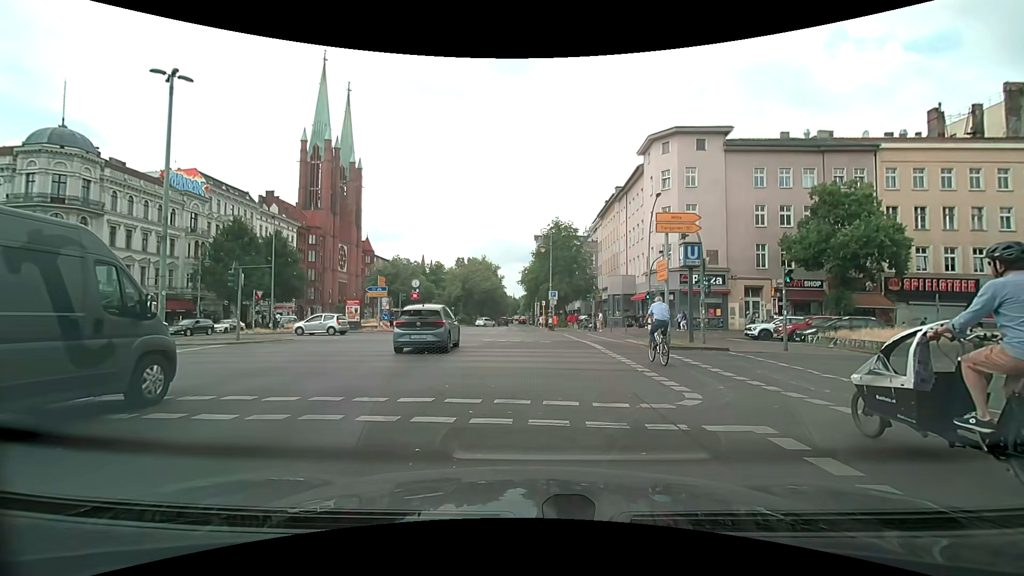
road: secondary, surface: asphalt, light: Day
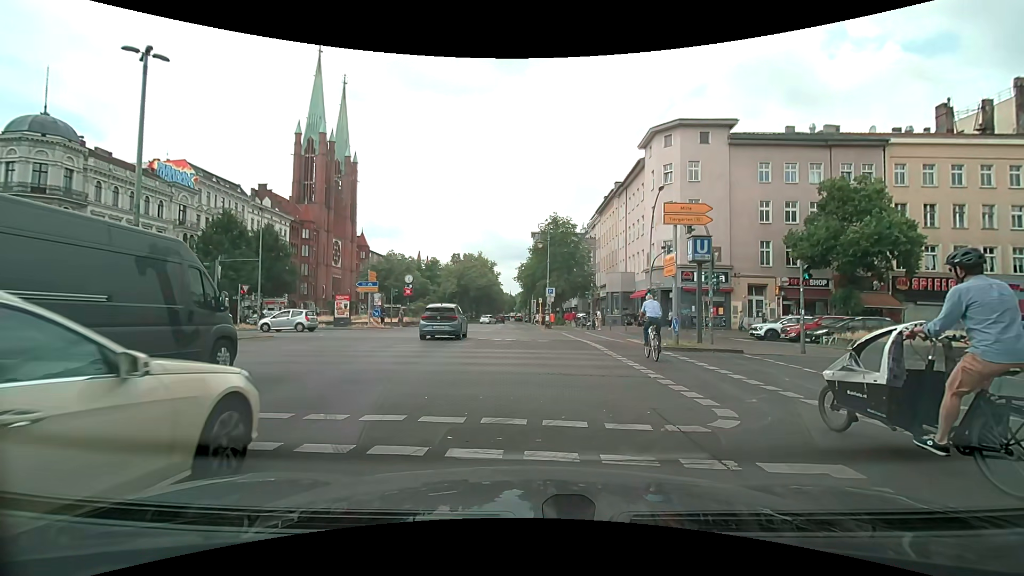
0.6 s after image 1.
(+0.1, +1.5) m; +1°
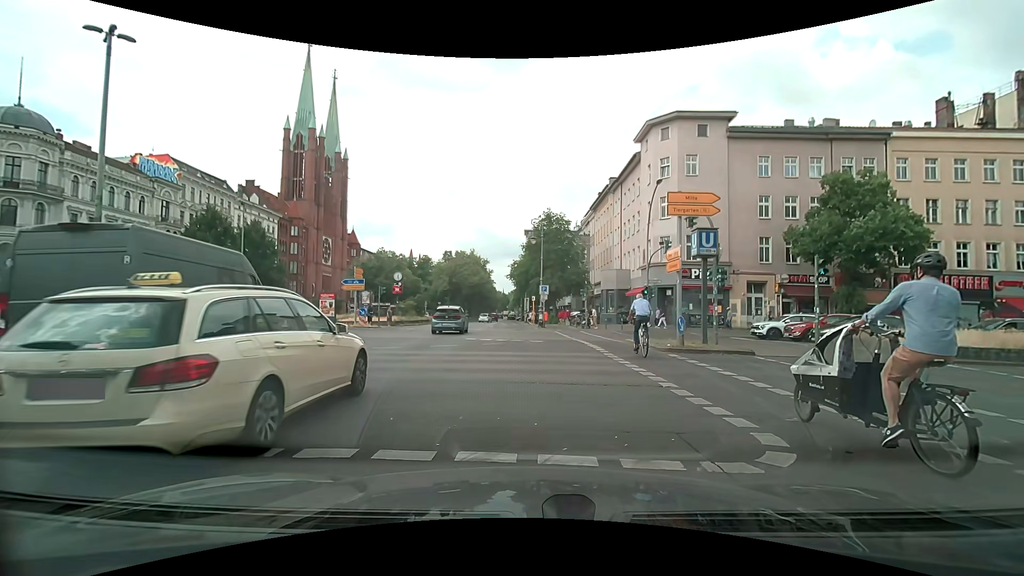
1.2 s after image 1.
(0.0, +1.4) m; +2°
